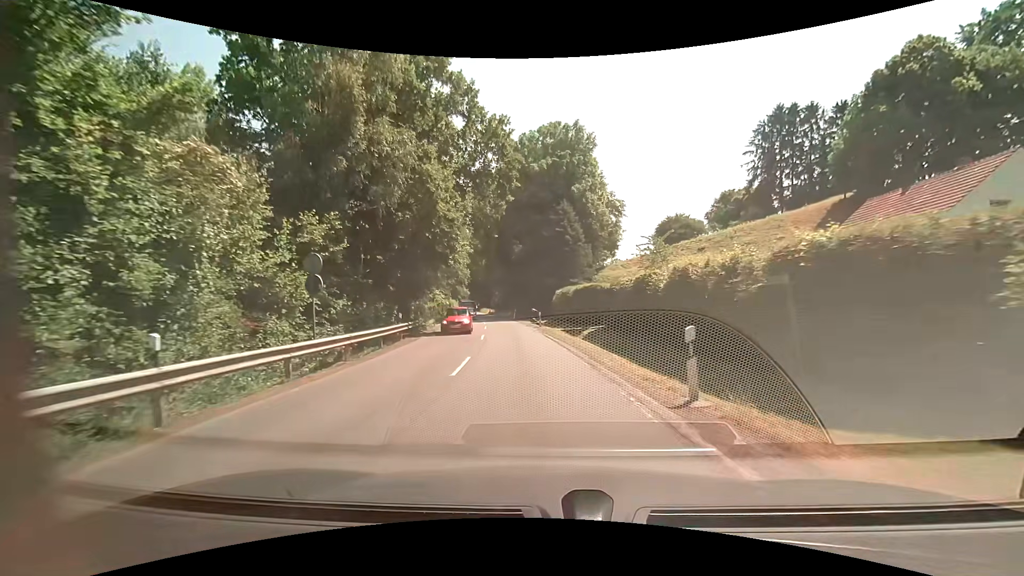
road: secondary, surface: asphalt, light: Day
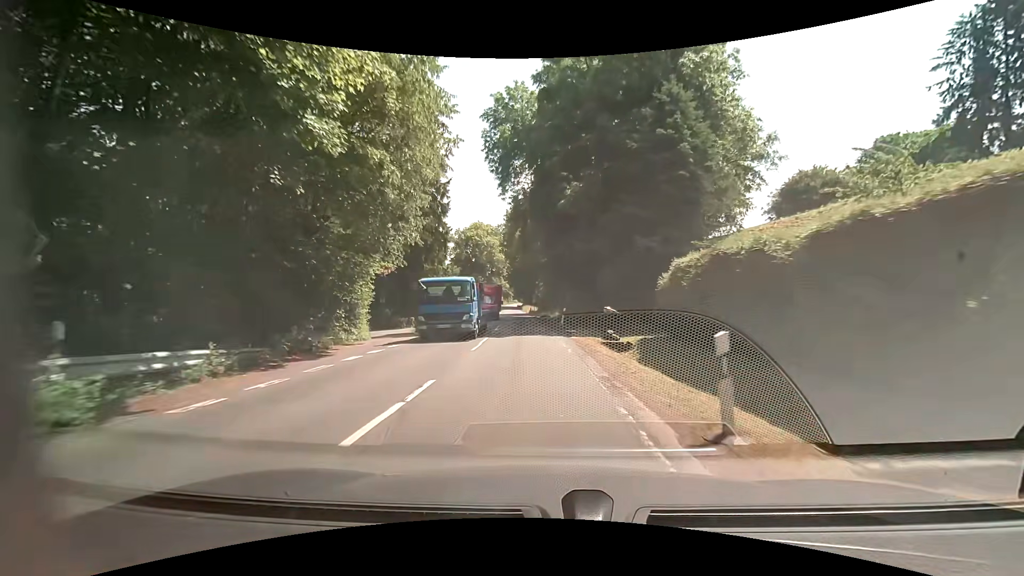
(-1.5, +29.3) m; -6°
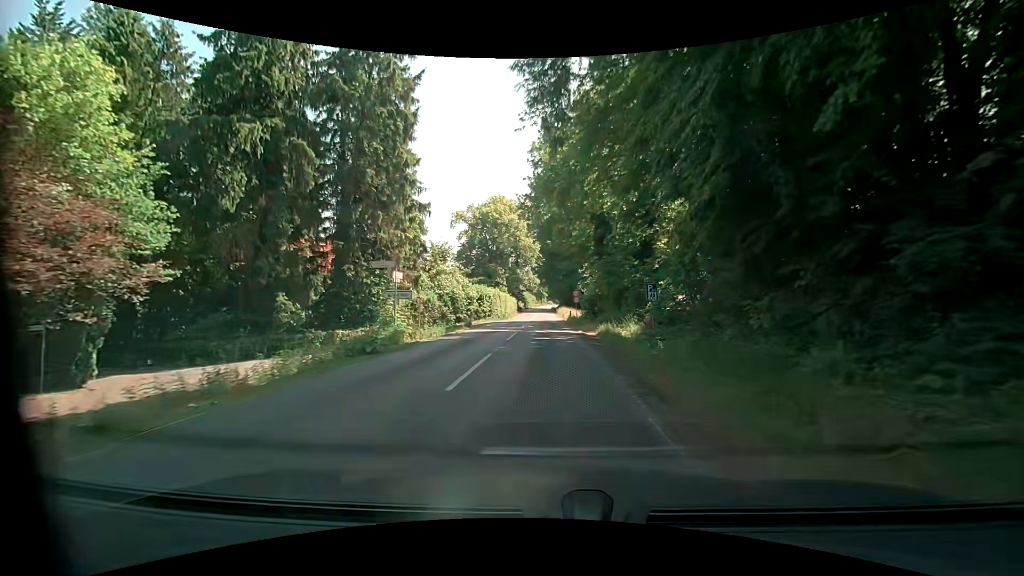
(-1.2, +31.1) m; -5°
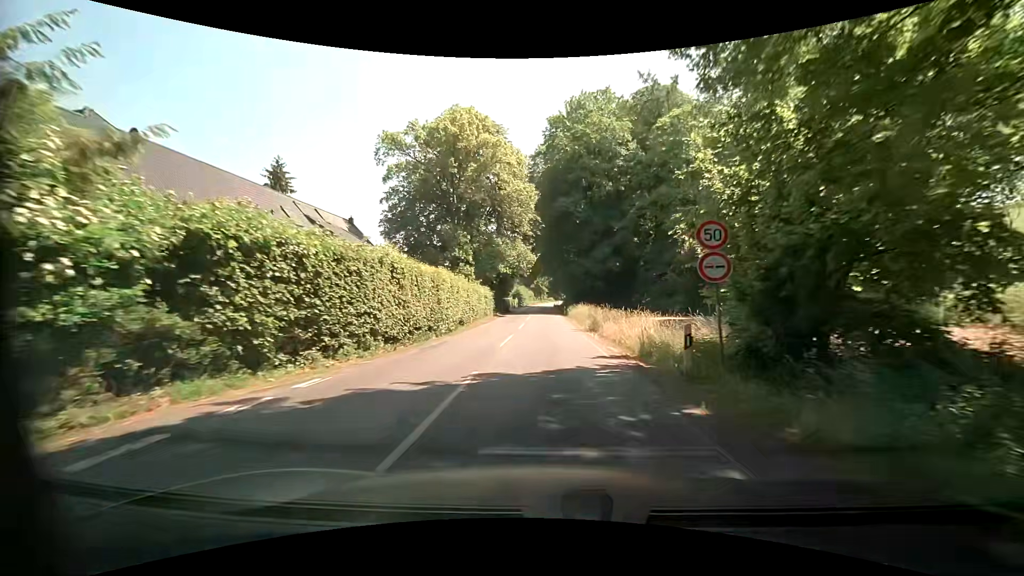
(+0.2, +39.6) m; 0°
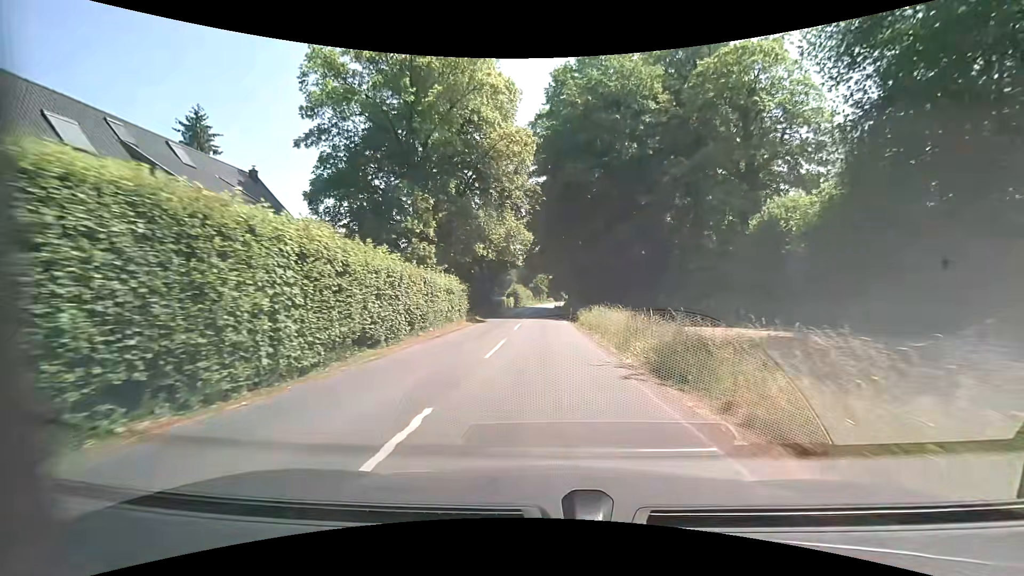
(+0.1, +15.5) m; 0°
